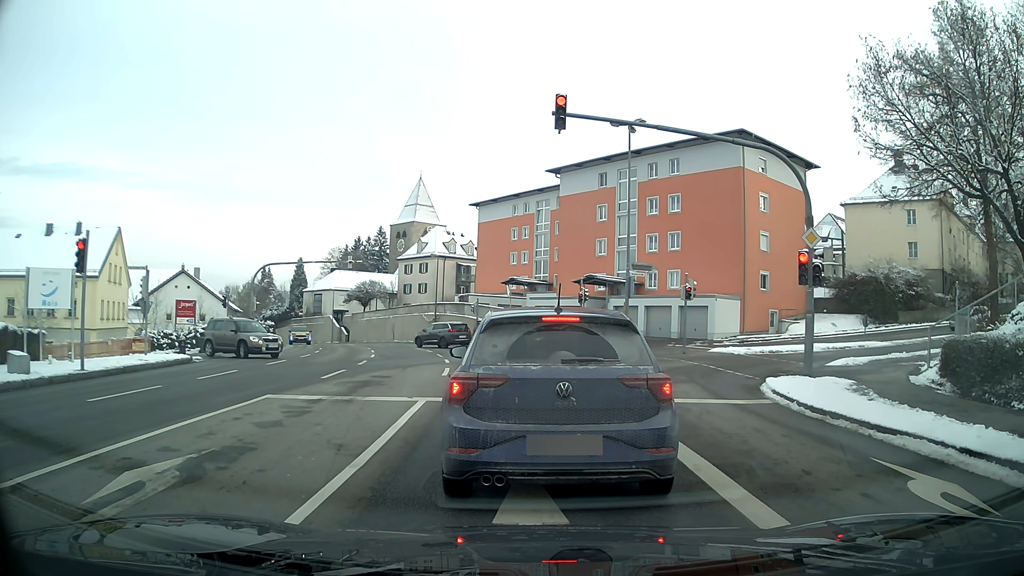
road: tertiary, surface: asphalt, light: Day
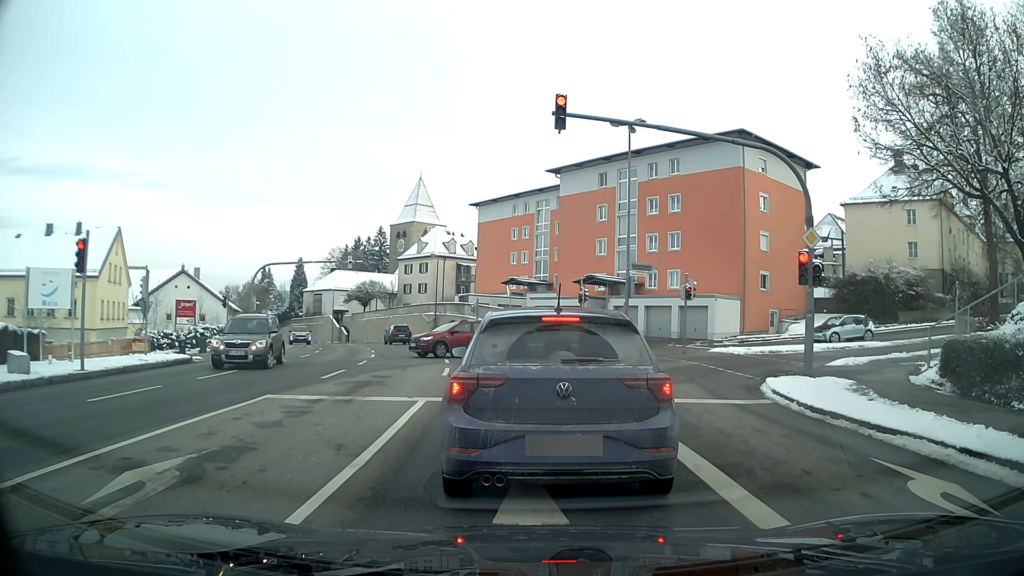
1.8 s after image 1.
(0.0, 0.0) m; 0°
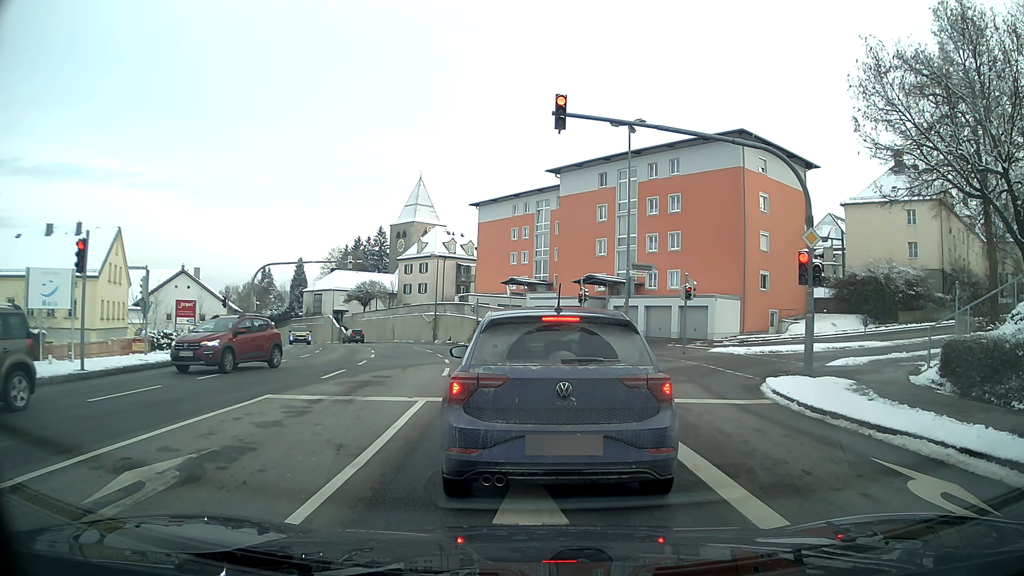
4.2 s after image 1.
(0.0, 0.0) m; 0°
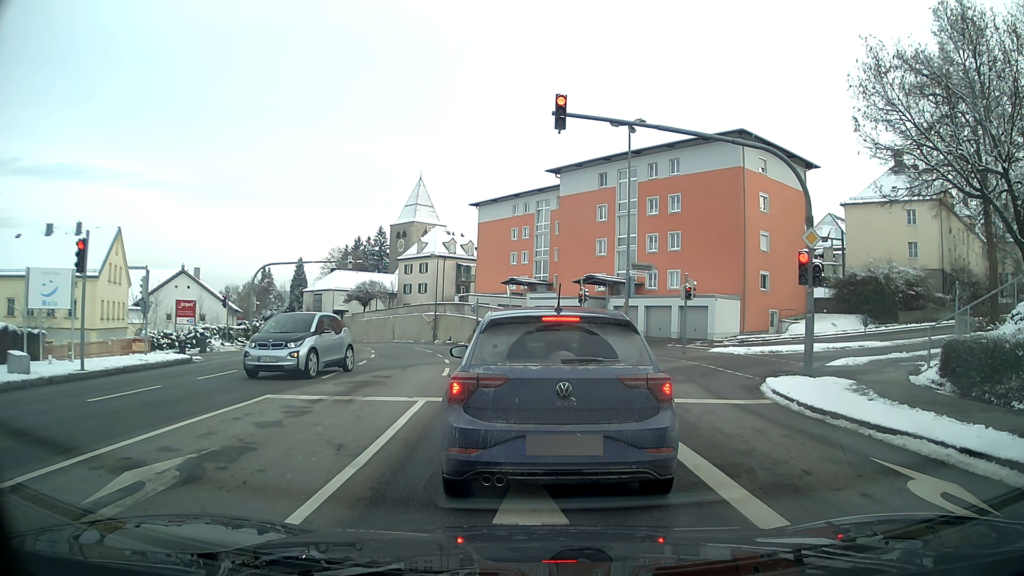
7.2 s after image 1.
(0.0, 0.0) m; 0°
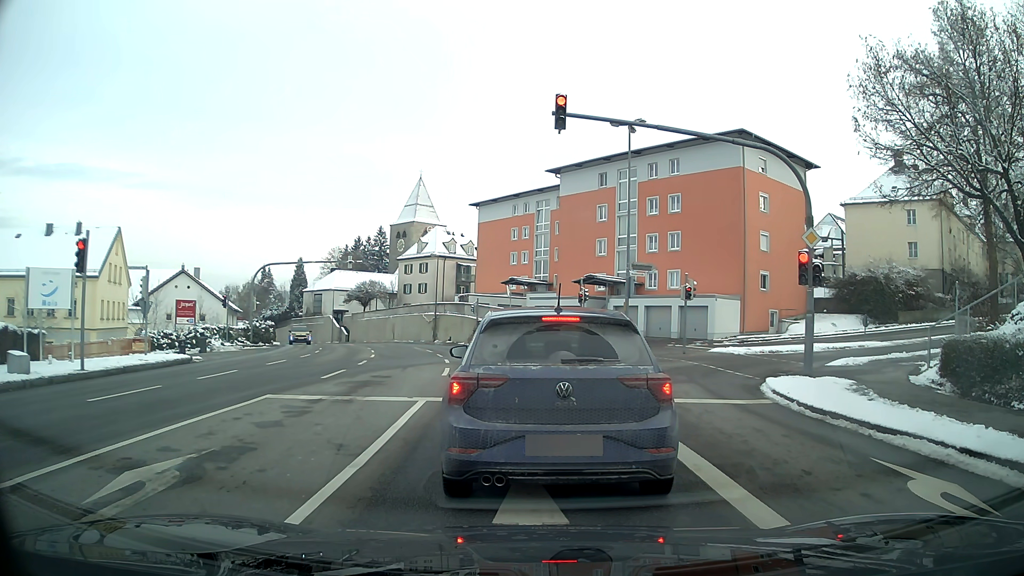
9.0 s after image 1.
(0.0, 0.0) m; 0°
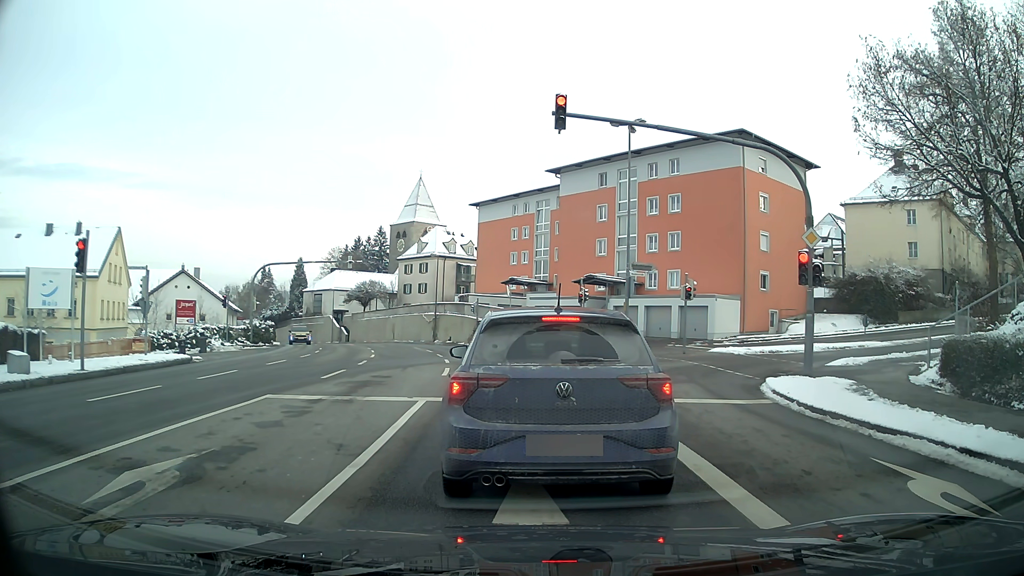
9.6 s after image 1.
(0.0, 0.0) m; 0°
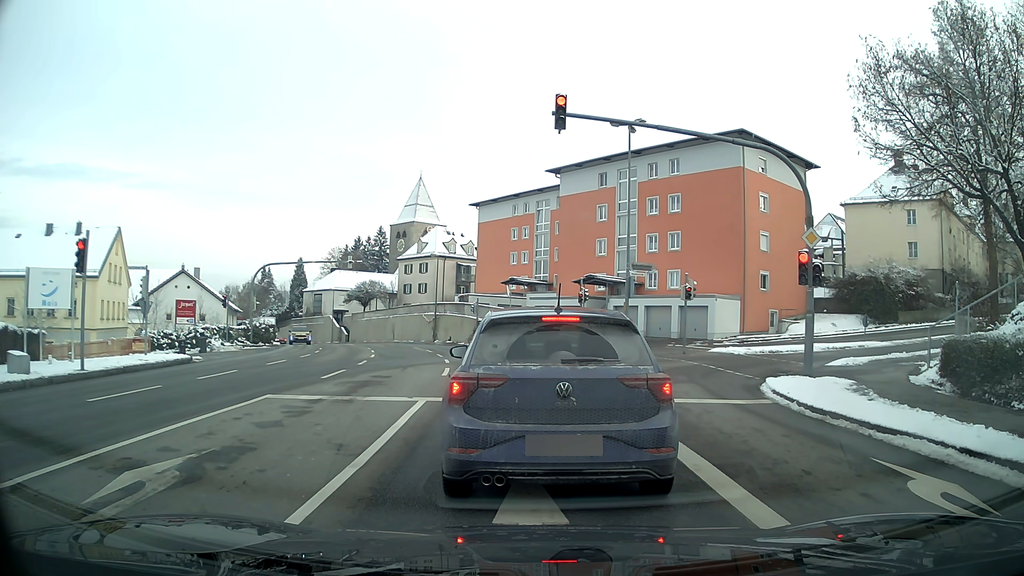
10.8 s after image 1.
(0.0, 0.0) m; 0°
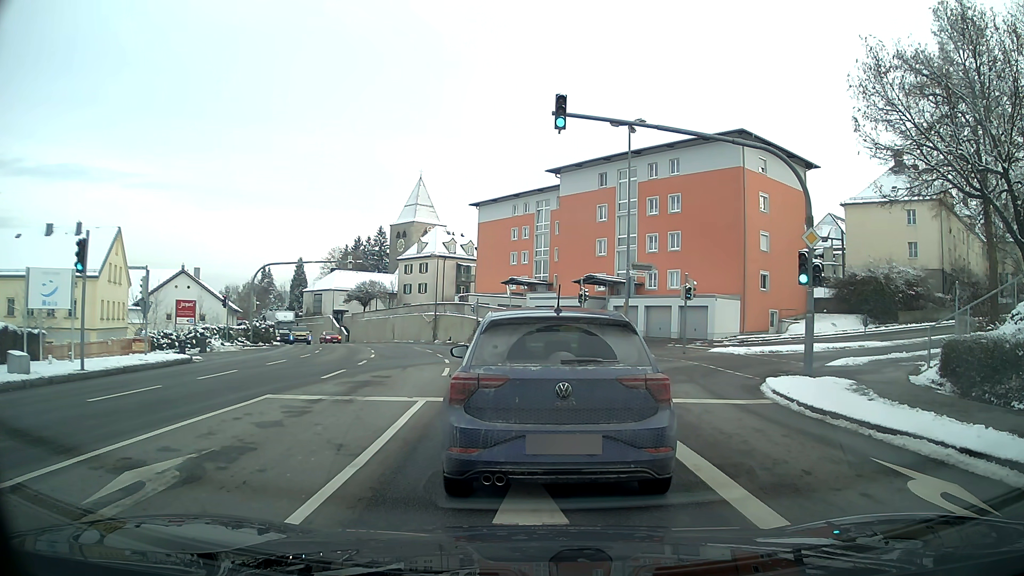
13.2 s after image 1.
(0.0, 0.0) m; 0°
(0, +10) (-1, +20) (-2, +30) (-4, +40) (-7, +49) (-11, +58) (-15, +68) (-20, +76) (-25, +85) (-31, +93) m
